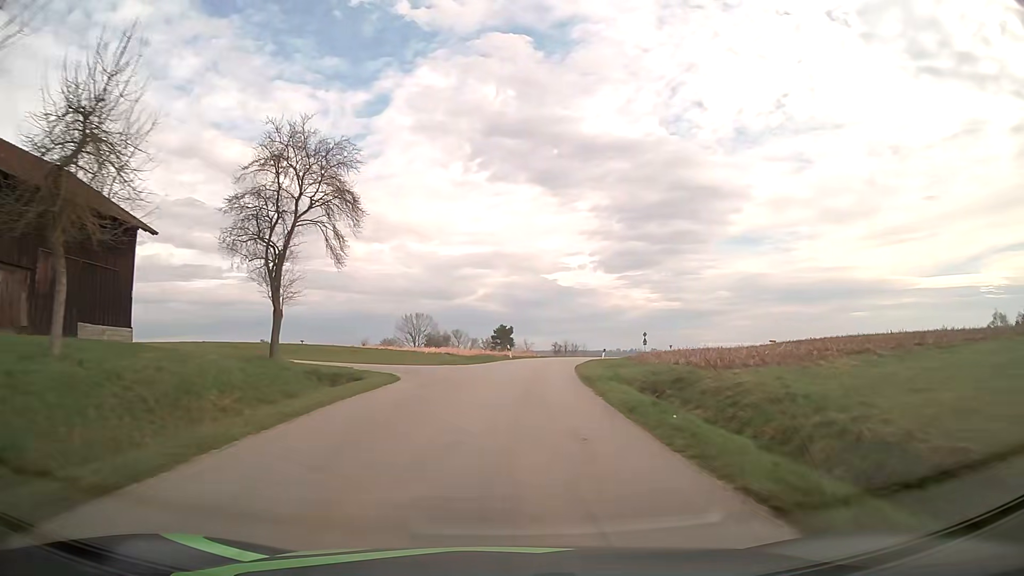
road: tertiary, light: Day
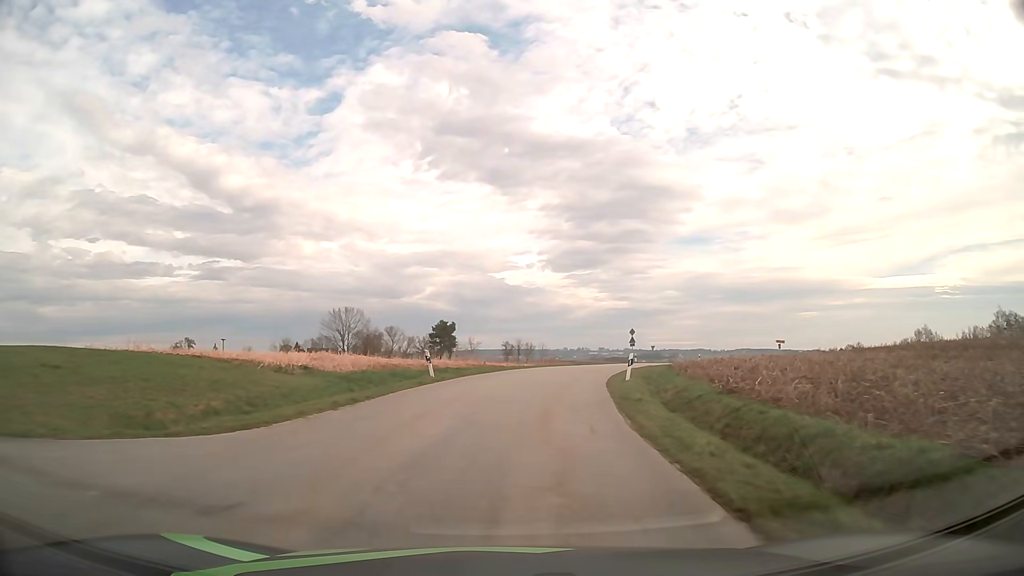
(+0.8, +26.6) m; +4°
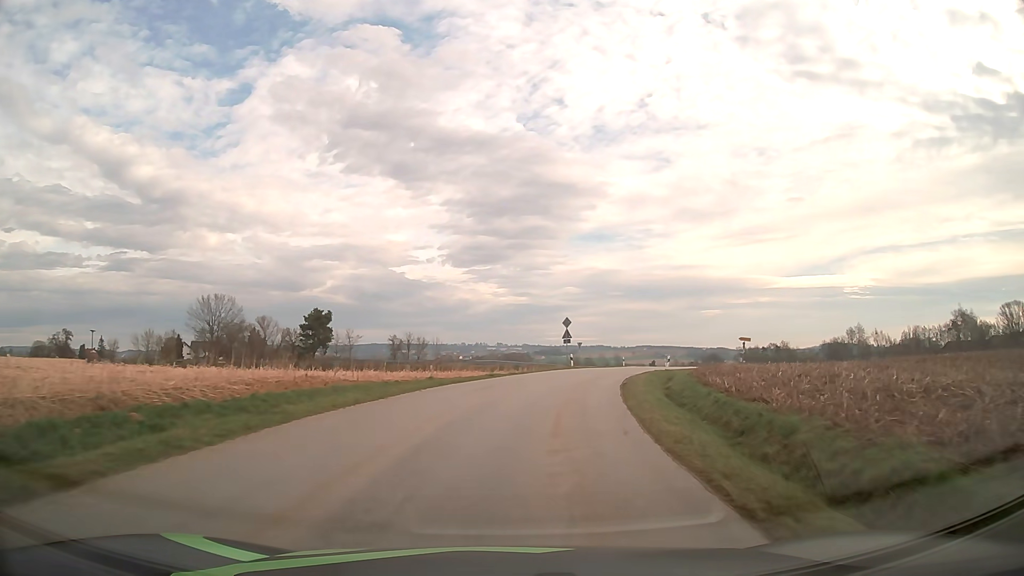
(+1.4, +23.5) m; +8°
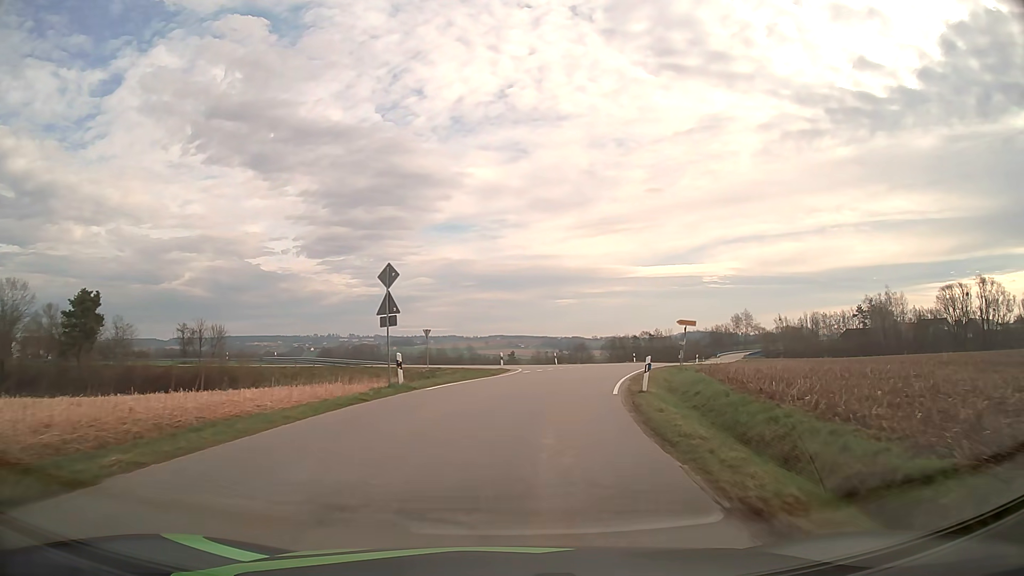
(+3.3, +29.3) m; +13°
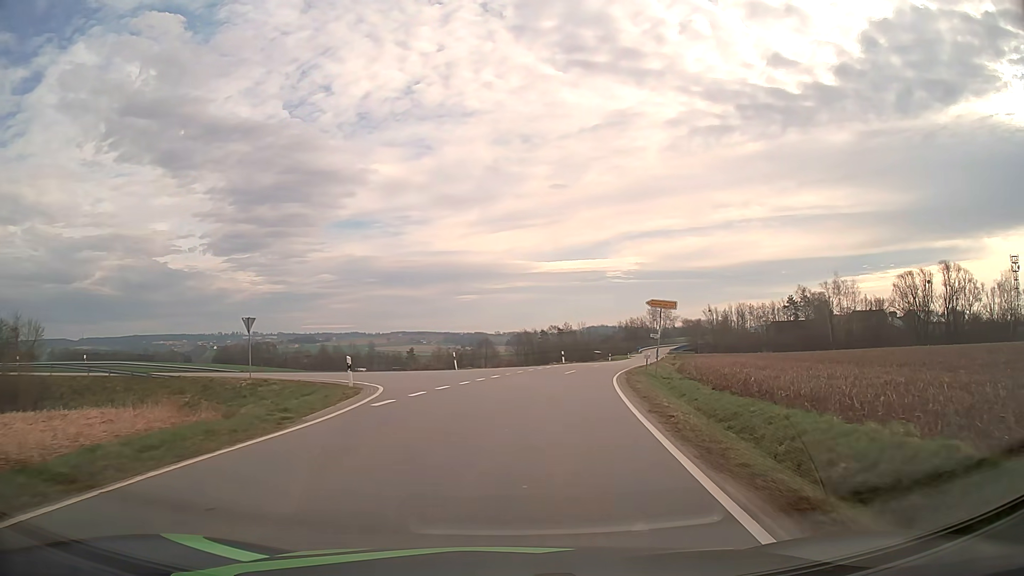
(+1.4, +19.5) m; +8°
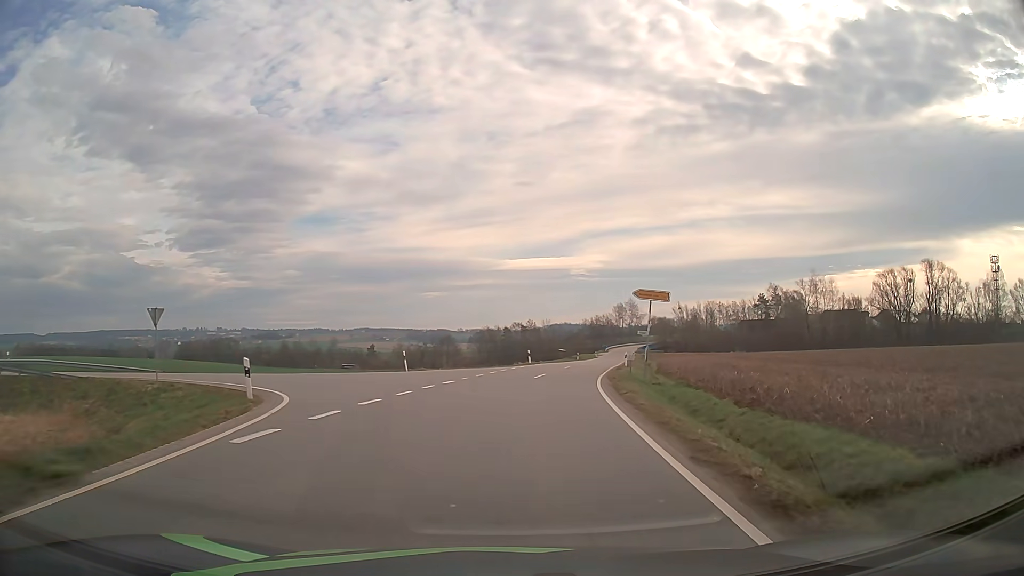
(+0.2, +5.7) m; +3°
(0, +10) (+1, +20) (-3, +29) (-13, +32) (-23, +33) (-33, +34) (-43, +35) (-52, +36) (-62, +37) (-72, +38) m
